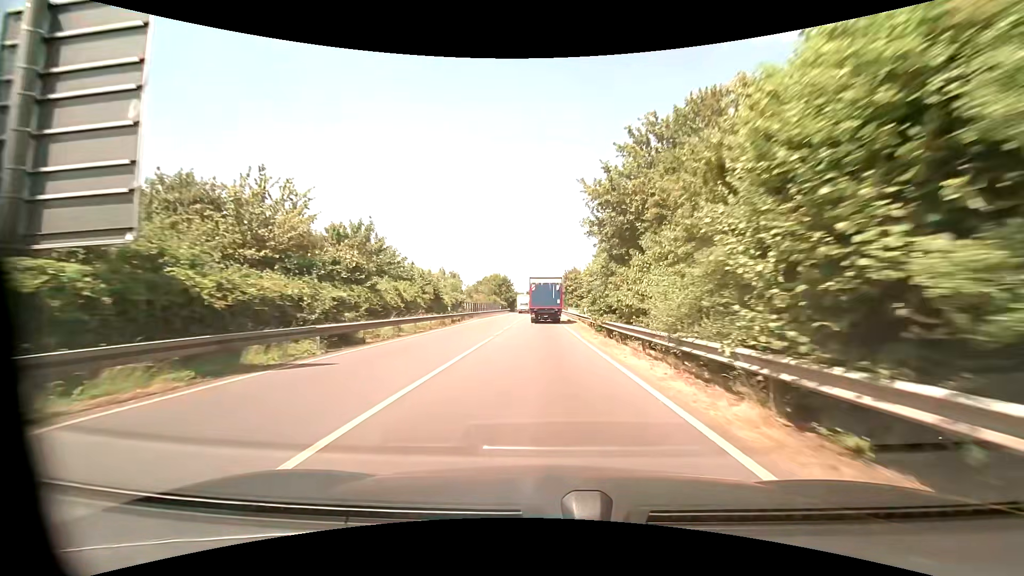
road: primary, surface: asphalt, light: Day
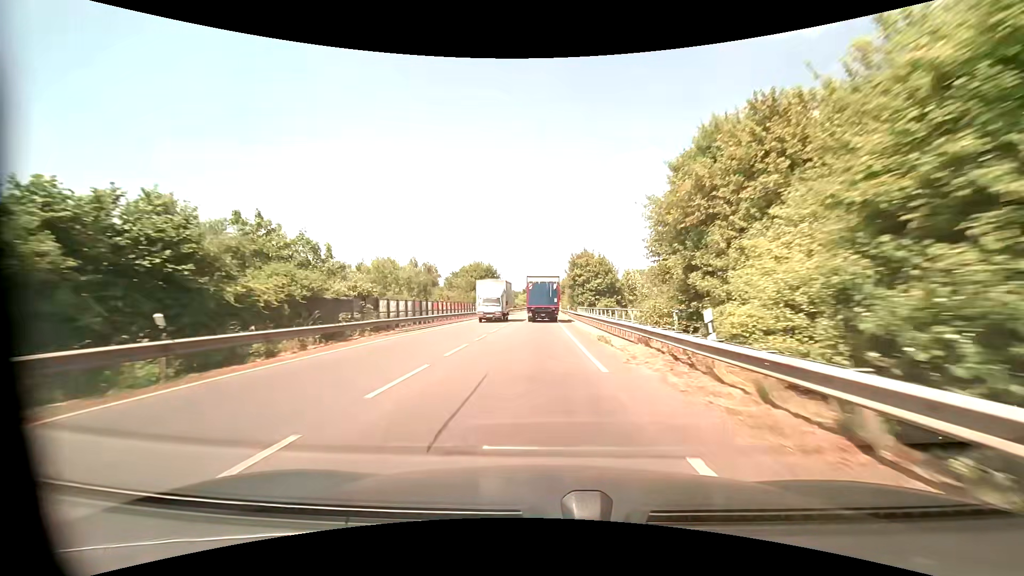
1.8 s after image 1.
(-0.1, +29.5) m; 0°
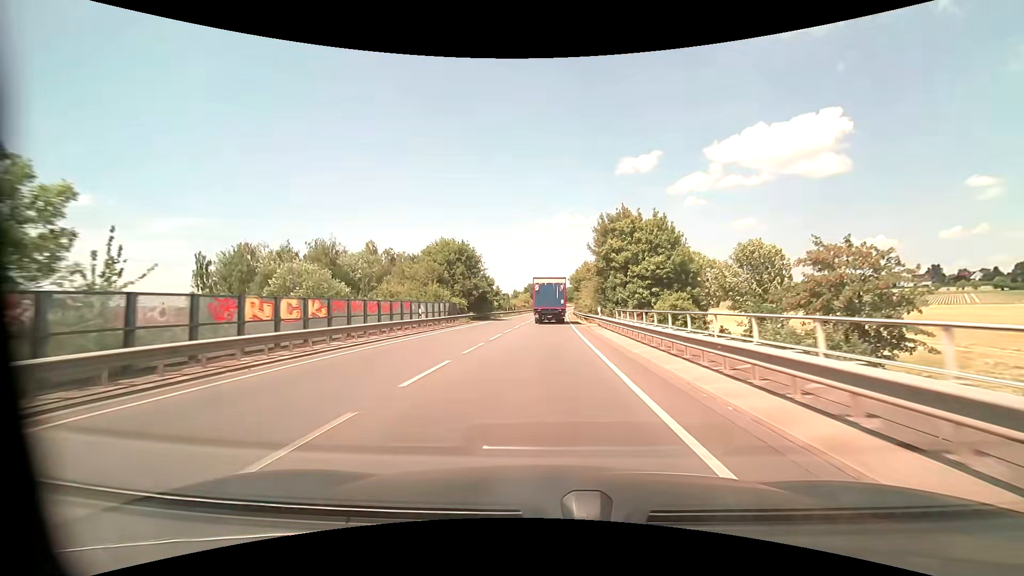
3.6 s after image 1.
(-0.2, +29.8) m; -1°
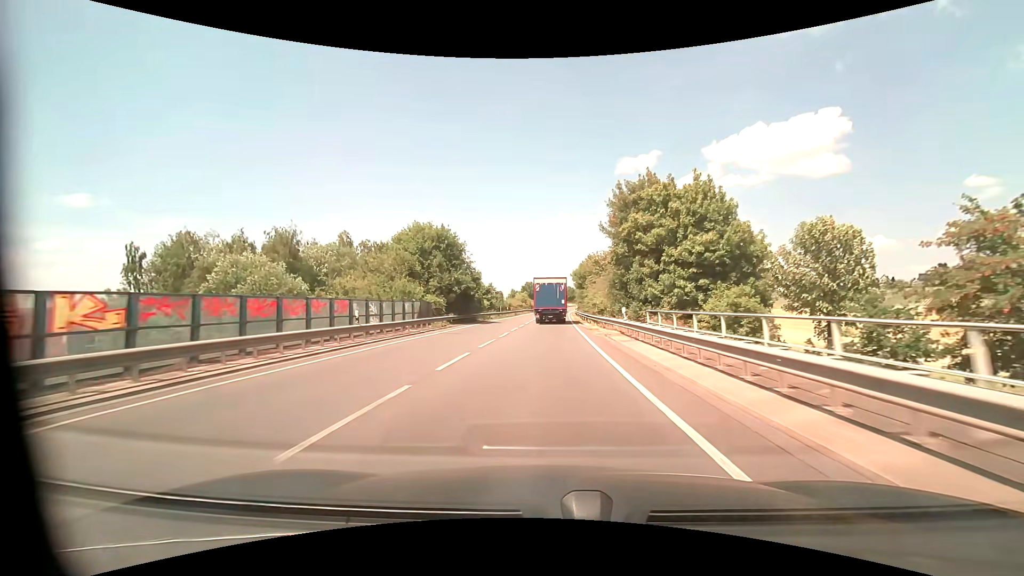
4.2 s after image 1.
(0.0, +10.2) m; 0°
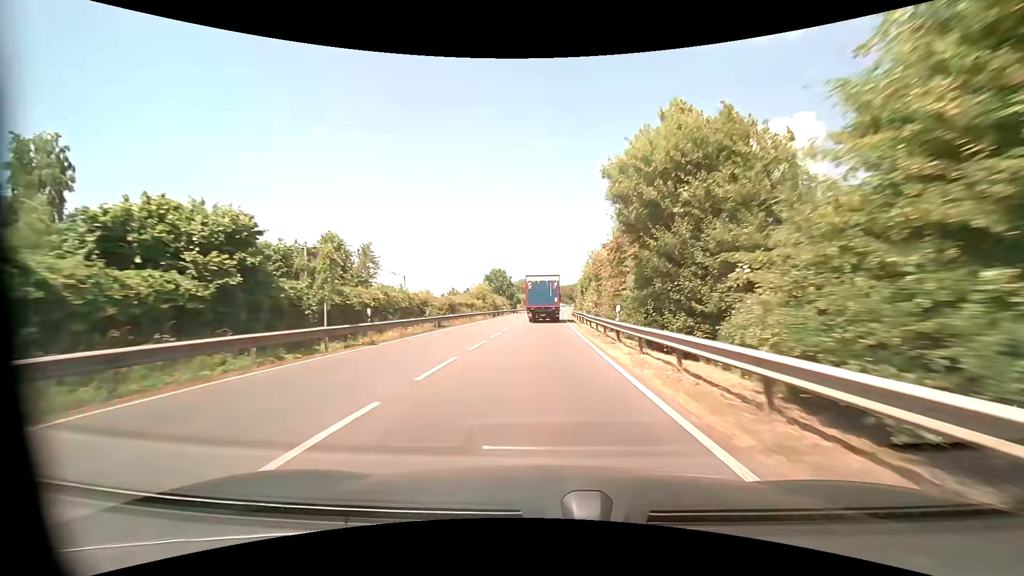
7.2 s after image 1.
(+0.9, +50.8) m; +2°
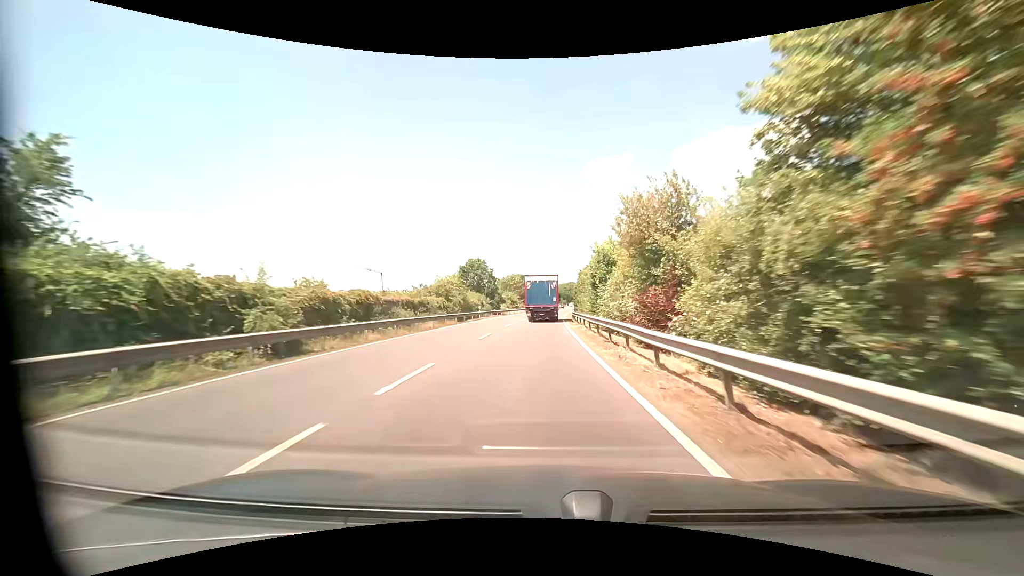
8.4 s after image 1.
(+0.2, +19.7) m; +1°
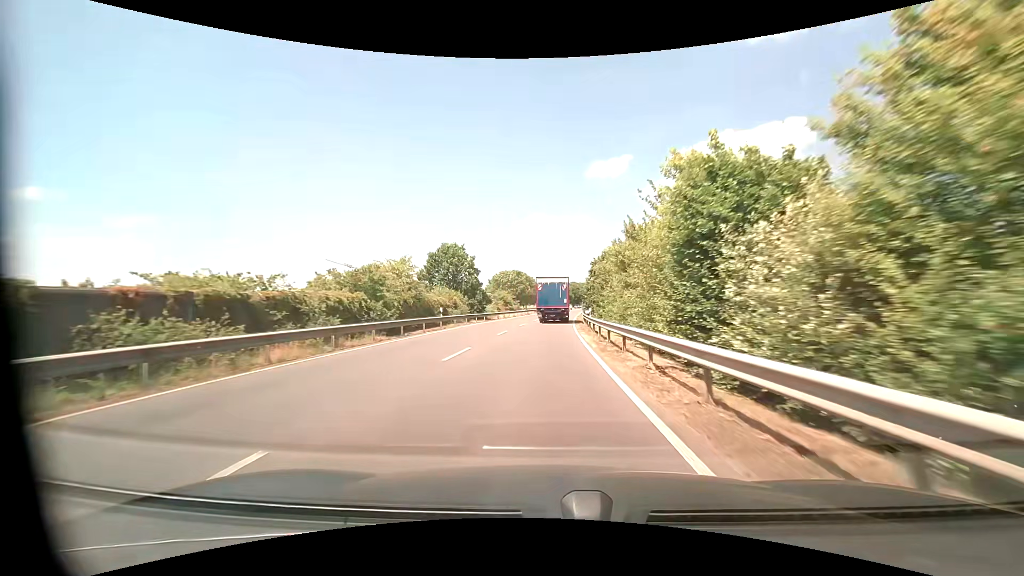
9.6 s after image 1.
(0.0, +19.4) m; 0°
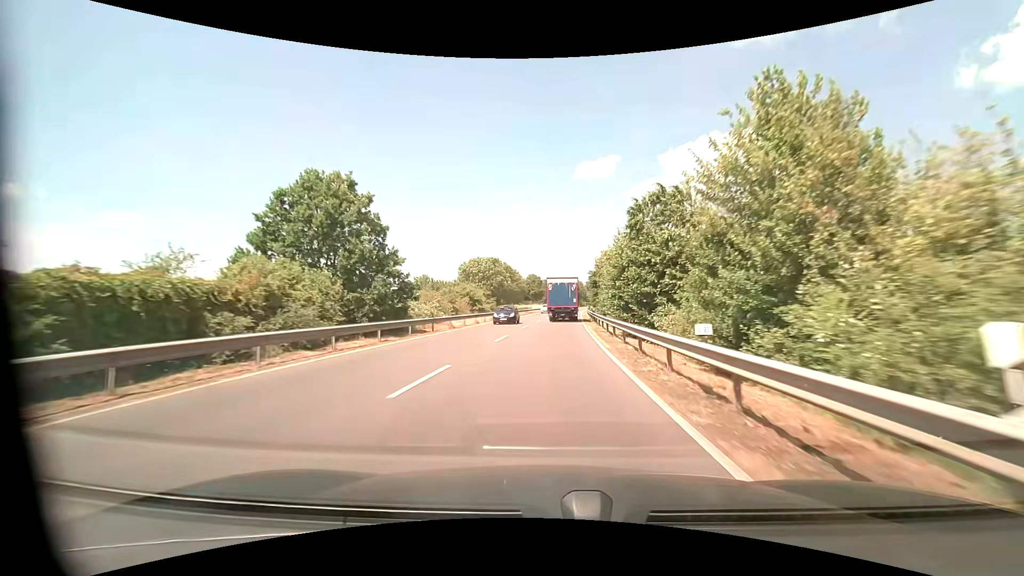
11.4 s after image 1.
(+0.4, +28.8) m; +1°
(0, +10) (0, +20) (+1, +30) (+1, +40) (+2, +50) (+2, +60) (+3, +70) (+4, +80) (+5, +90) (+6, +100) m
